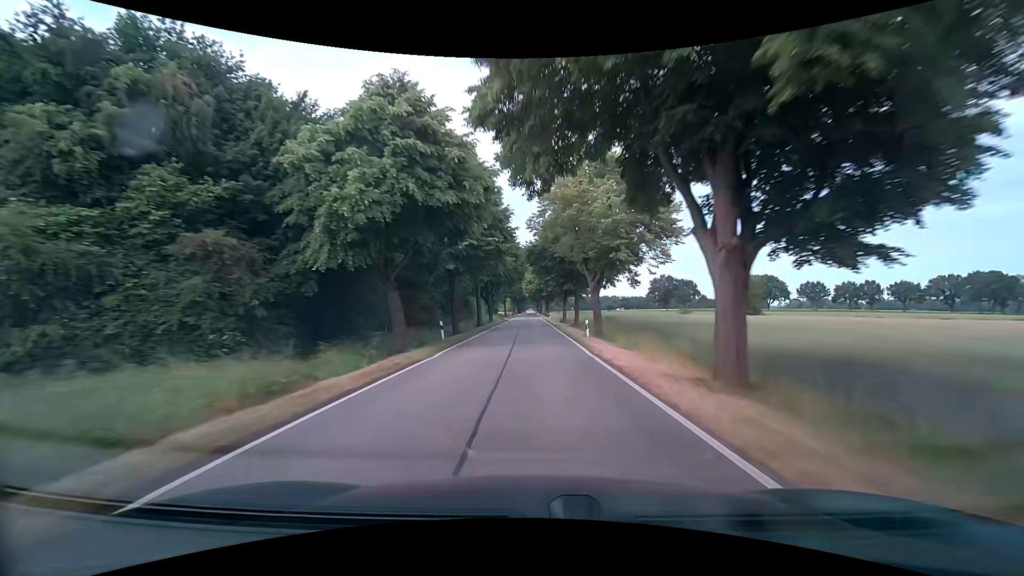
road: tertiary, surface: asphalt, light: Day
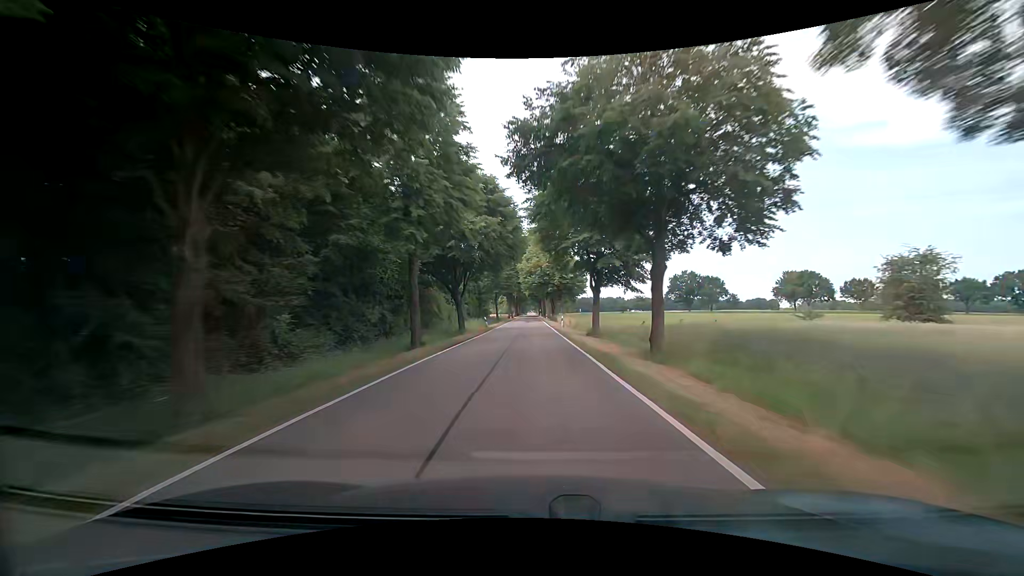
(+0.1, +28.6) m; 0°
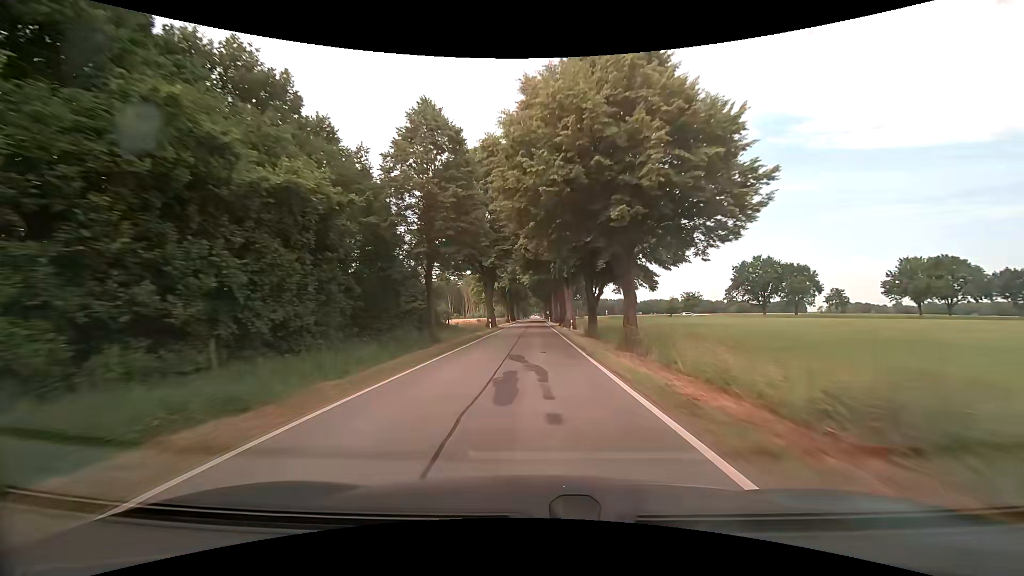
(-0.2, +56.0) m; 0°
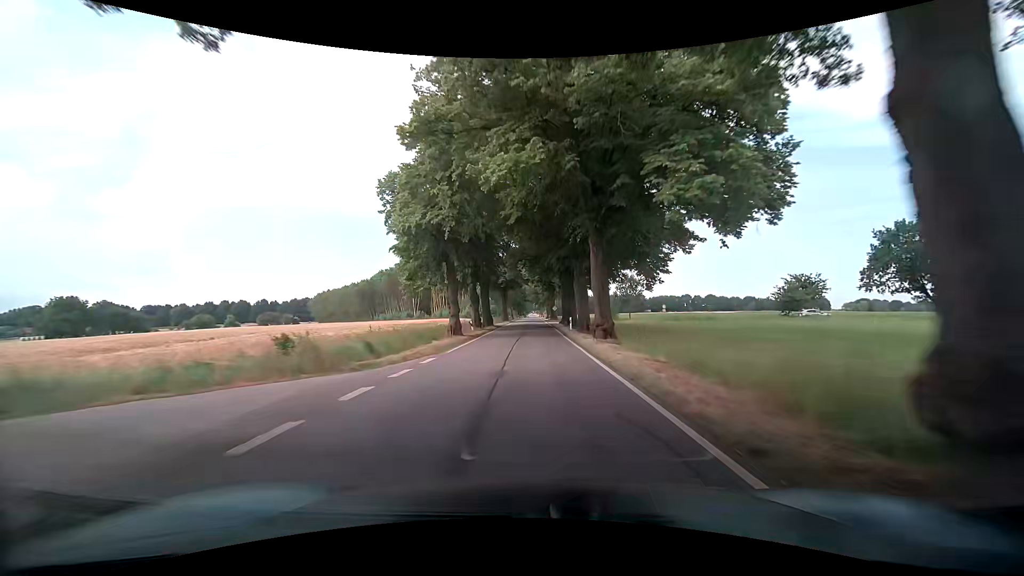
(+0.1, +54.3) m; 0°
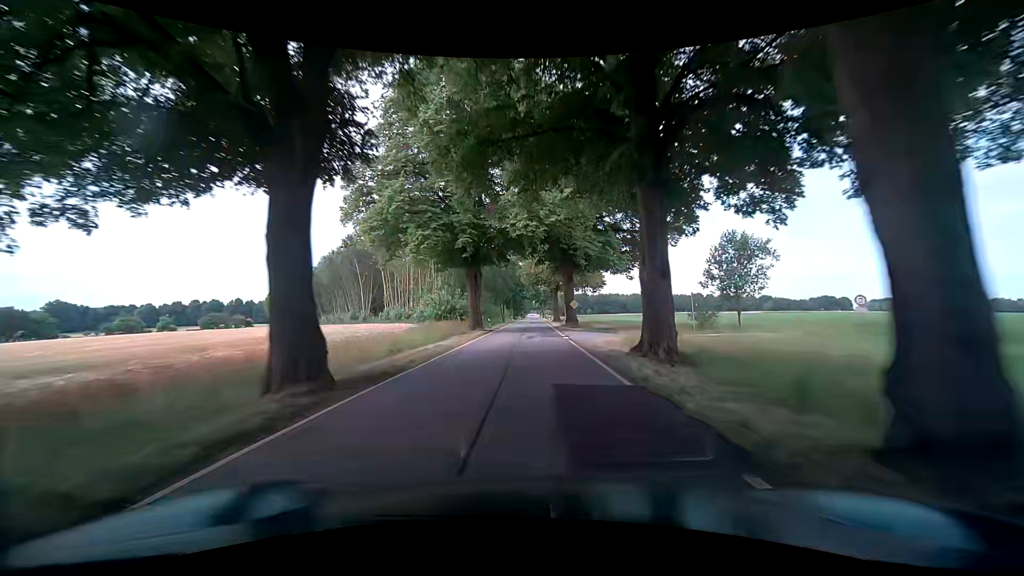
(+0.1, +39.7) m; 0°
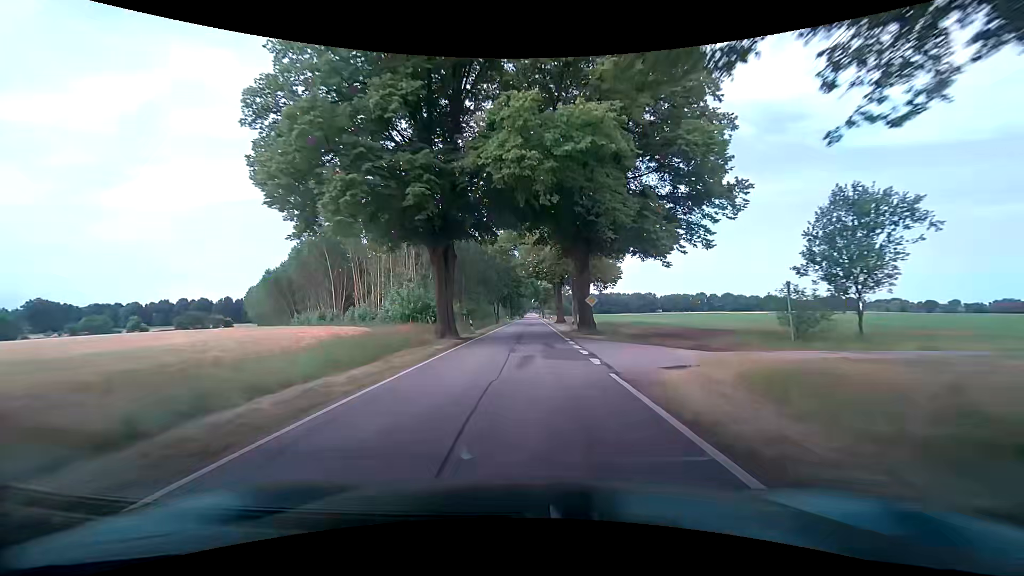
(0.0, +13.0) m; 0°
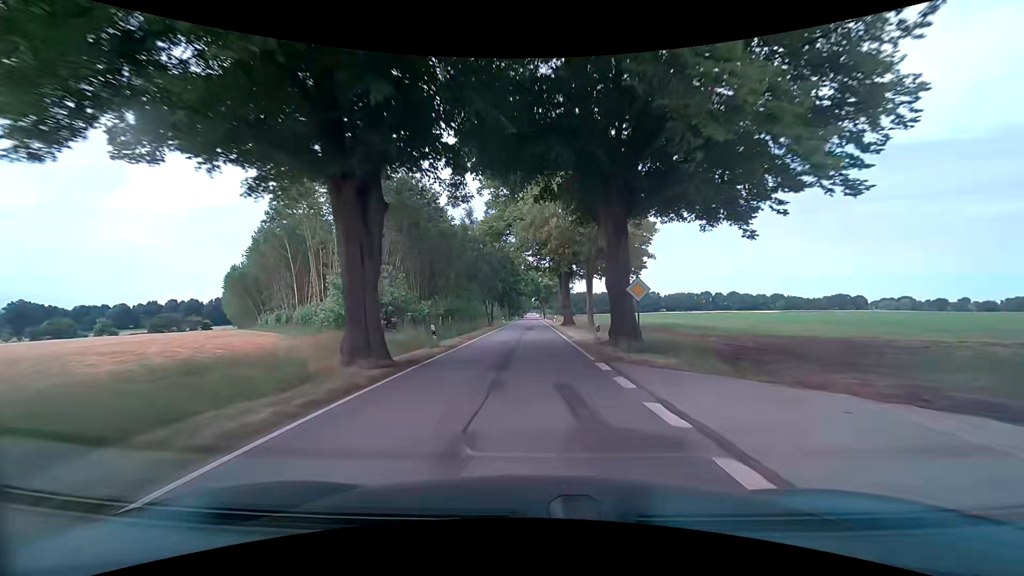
(+0.1, +12.9) m; 0°
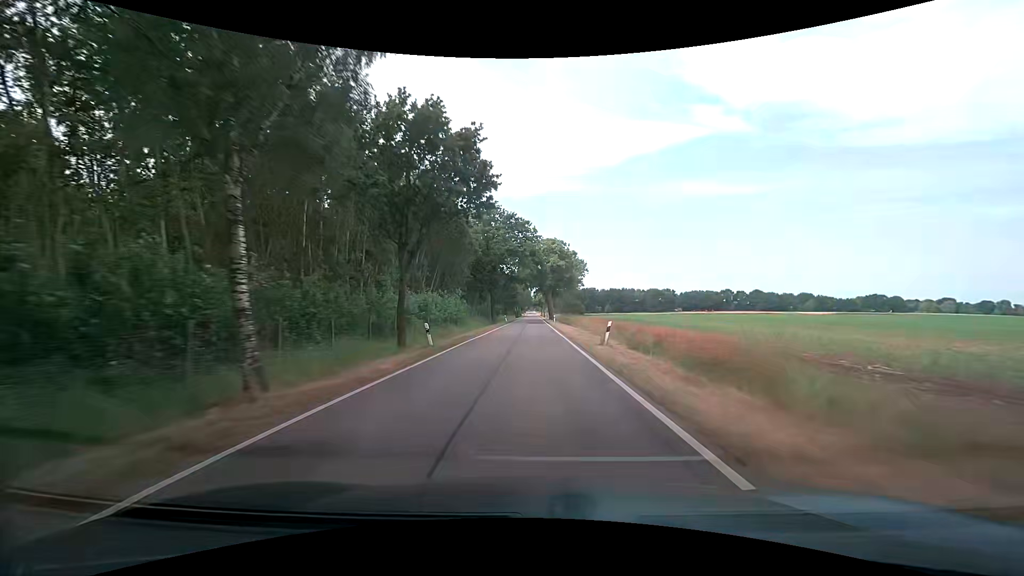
(+0.1, +50.7) m; 0°
(0, +10) (0, +20) (0, +30) (0, +40) (0, +50) (0, +60) (0, +70) (+1, +80) (+1, +90) (+1, +100) m
